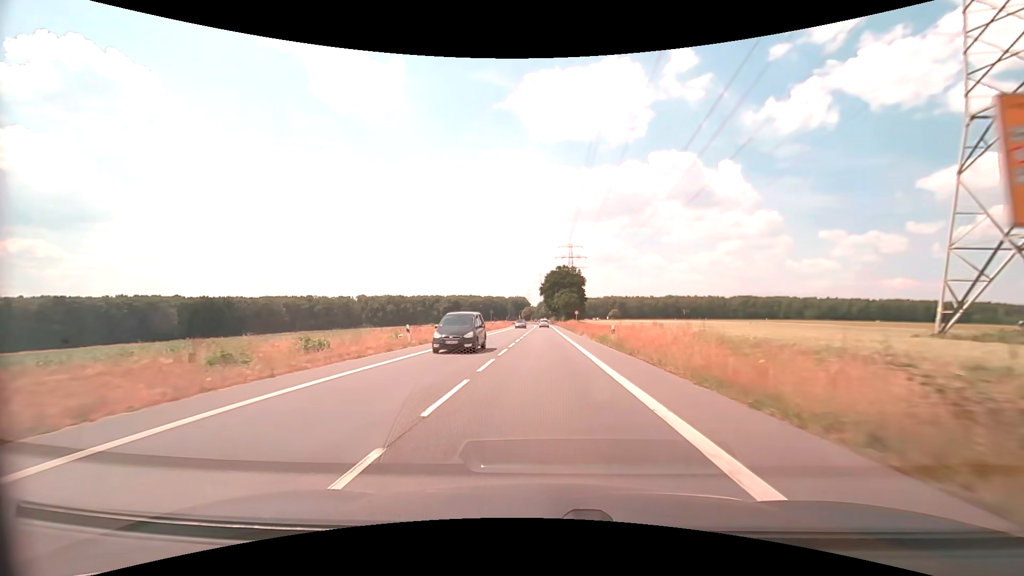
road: secondary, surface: asphalt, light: Day
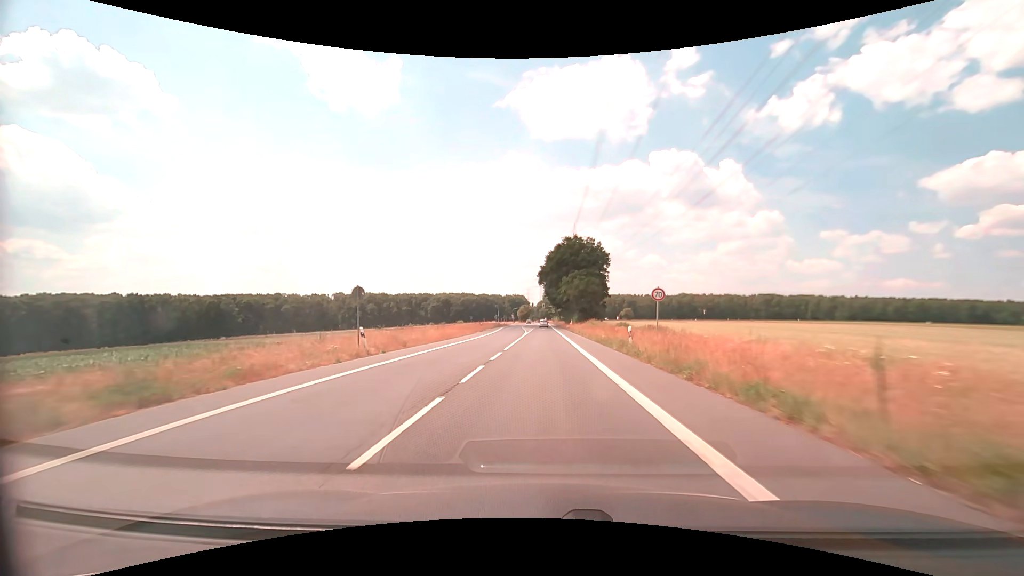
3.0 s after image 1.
(0.0, +56.3) m; 0°
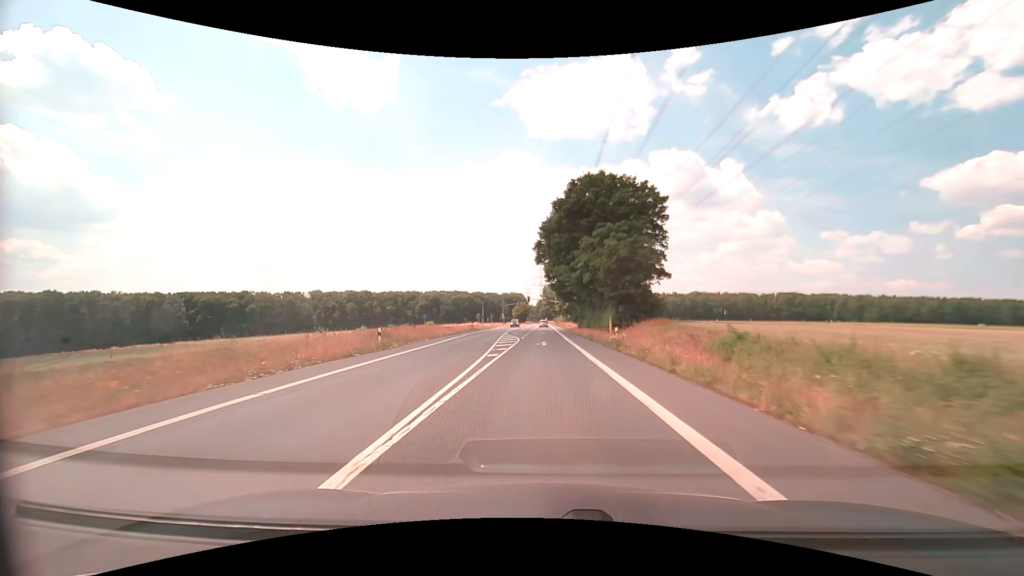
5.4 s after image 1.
(-0.1, +45.0) m; 0°
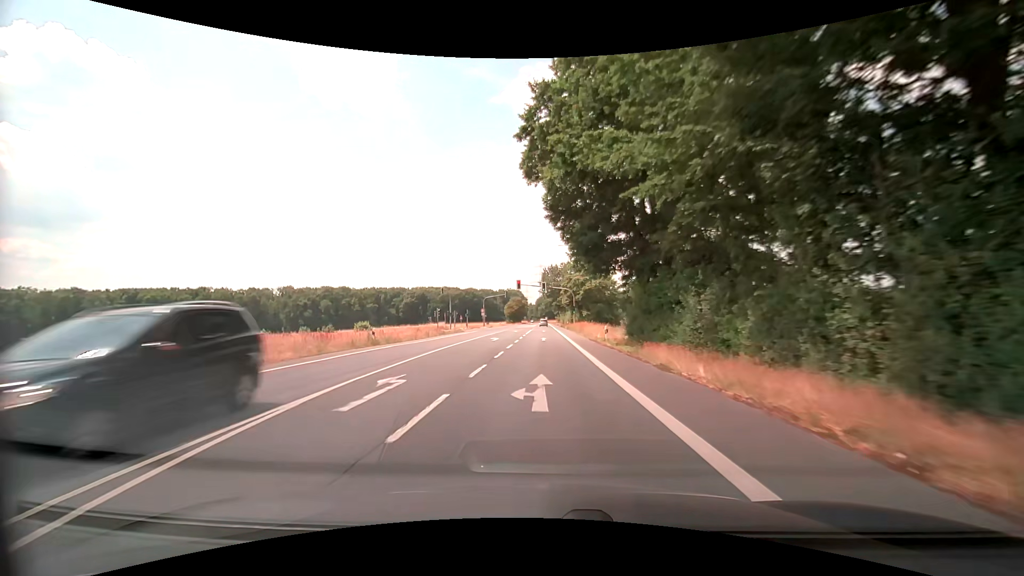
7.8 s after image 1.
(0.0, +45.0) m; 0°
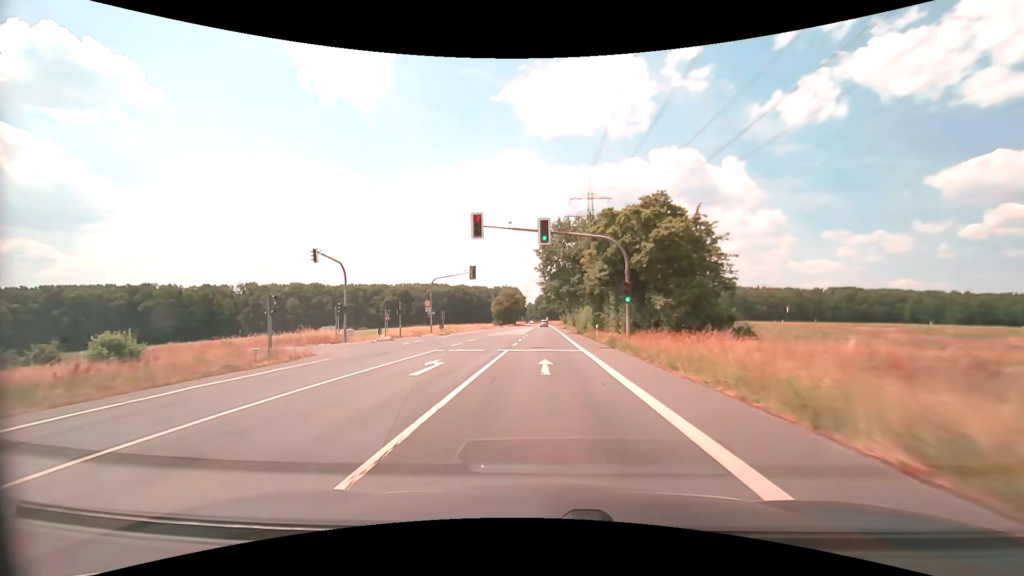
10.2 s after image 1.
(-0.1, +45.1) m; 0°
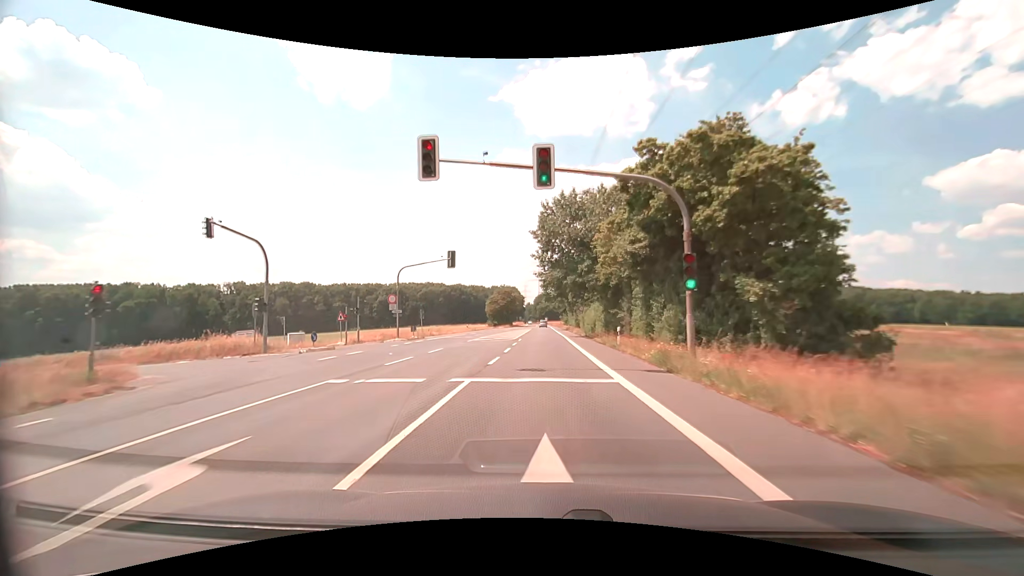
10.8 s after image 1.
(0.0, +11.3) m; 0°
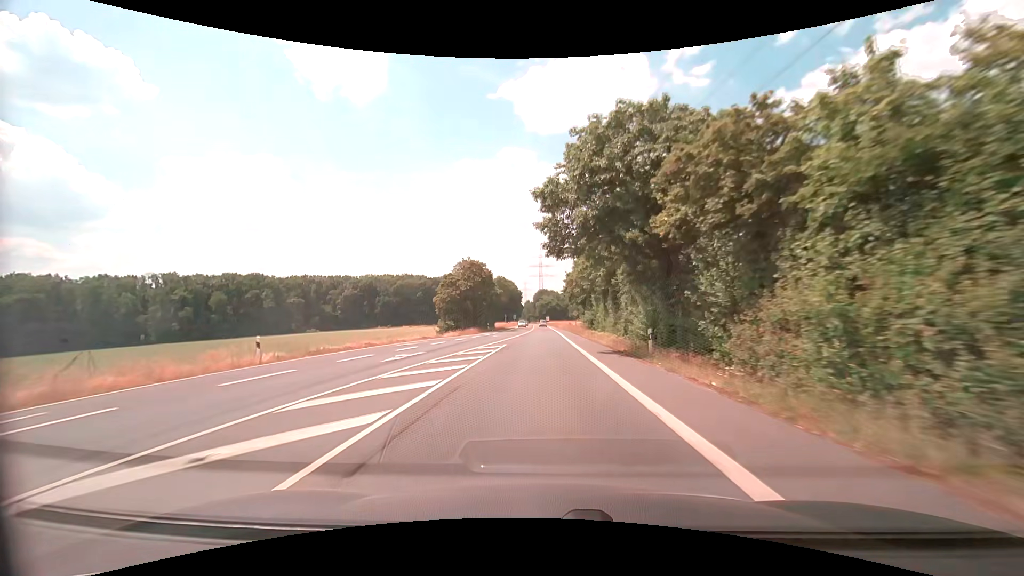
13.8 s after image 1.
(-0.1, +56.4) m; 0°
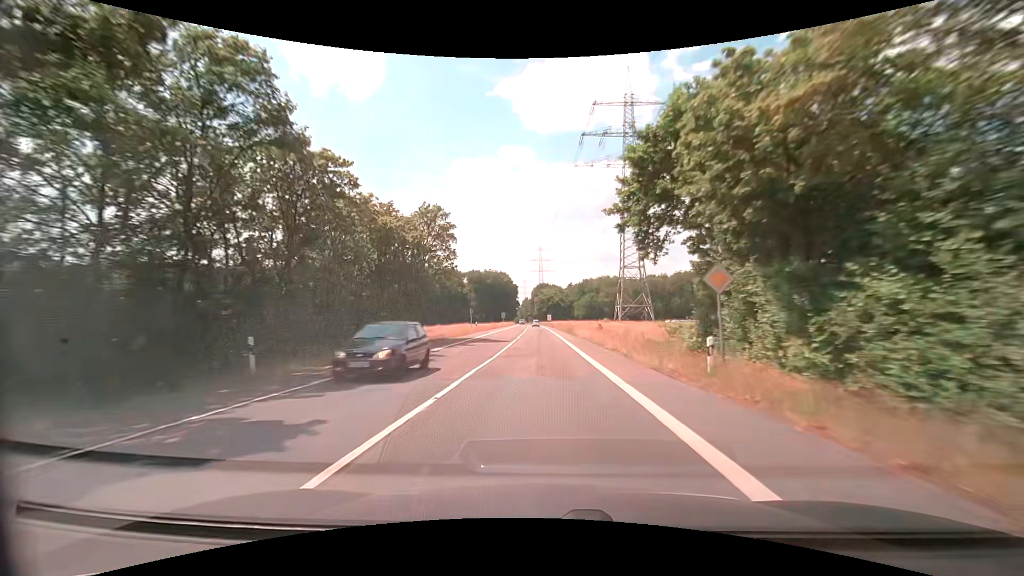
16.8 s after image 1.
(+0.1, +56.5) m; 0°
(0, +10) (0, +20) (0, +30) (0, +40) (0, +50) (0, +60) (-1, +70) (-1, +80) (-1, +90) (-1, +100) m
